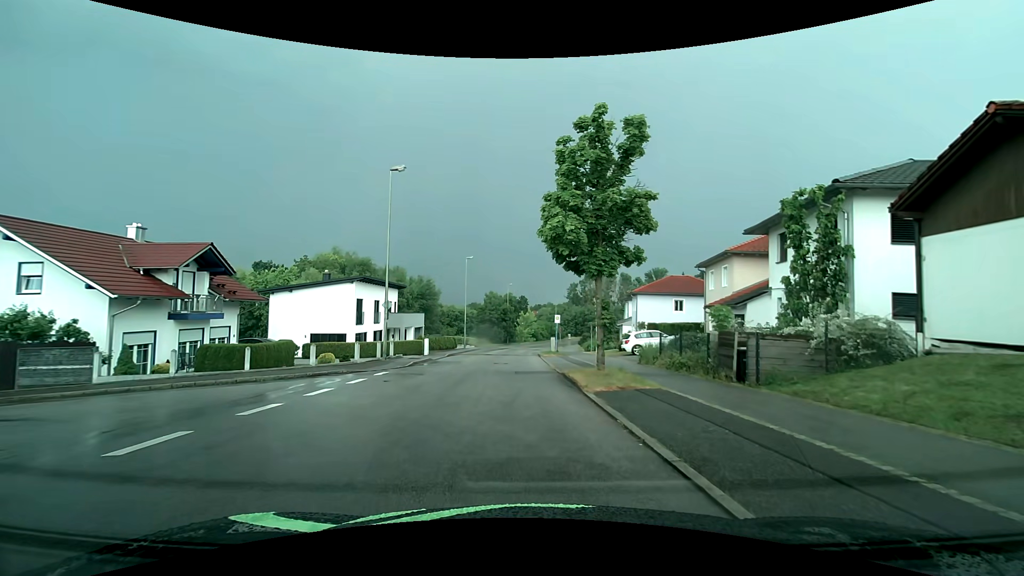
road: residential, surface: asphalt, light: Day
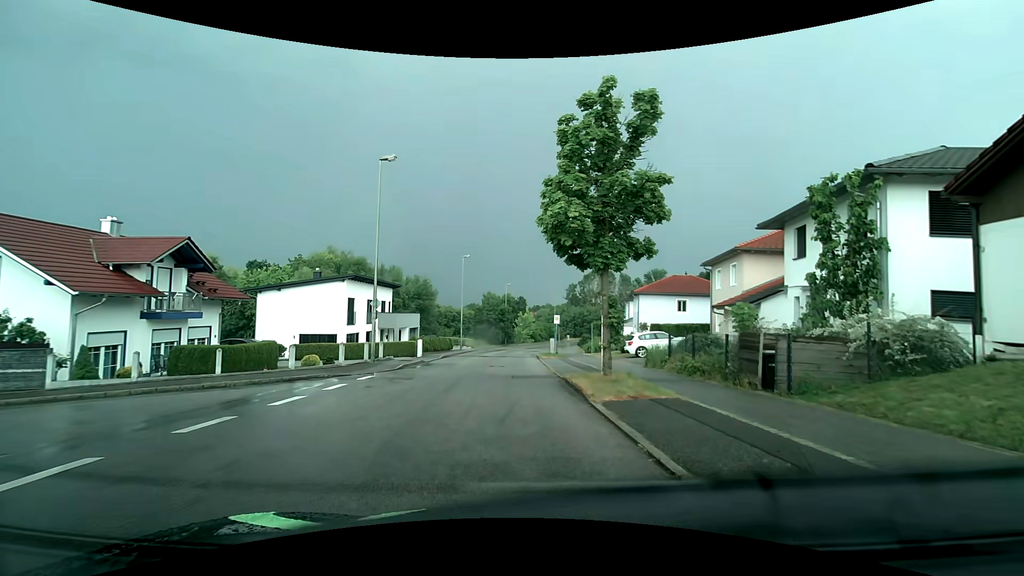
(0.0, +1.6) m; +1°
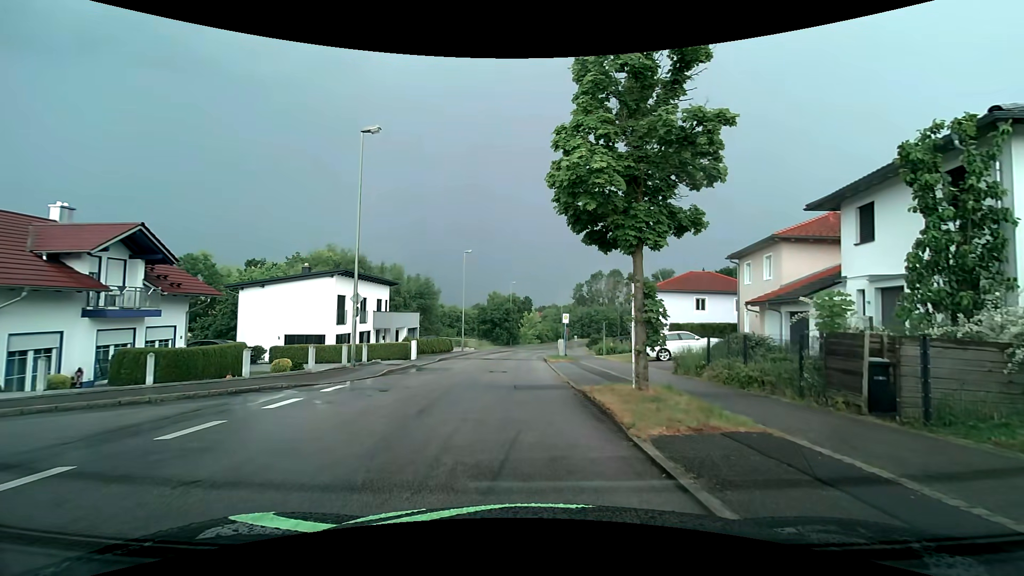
(0.0, +3.4) m; 0°
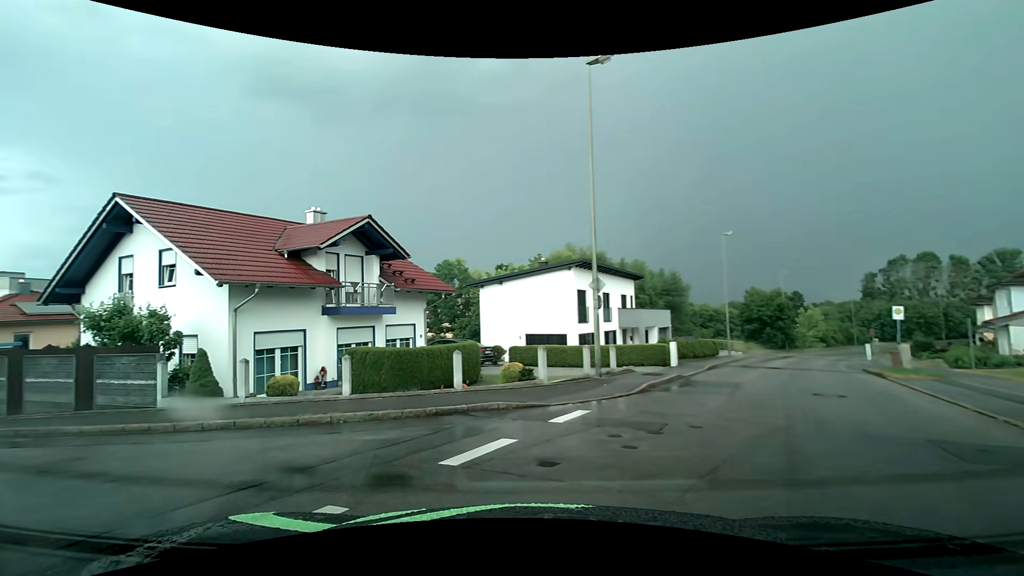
(-1.1, +6.0) m; -27°
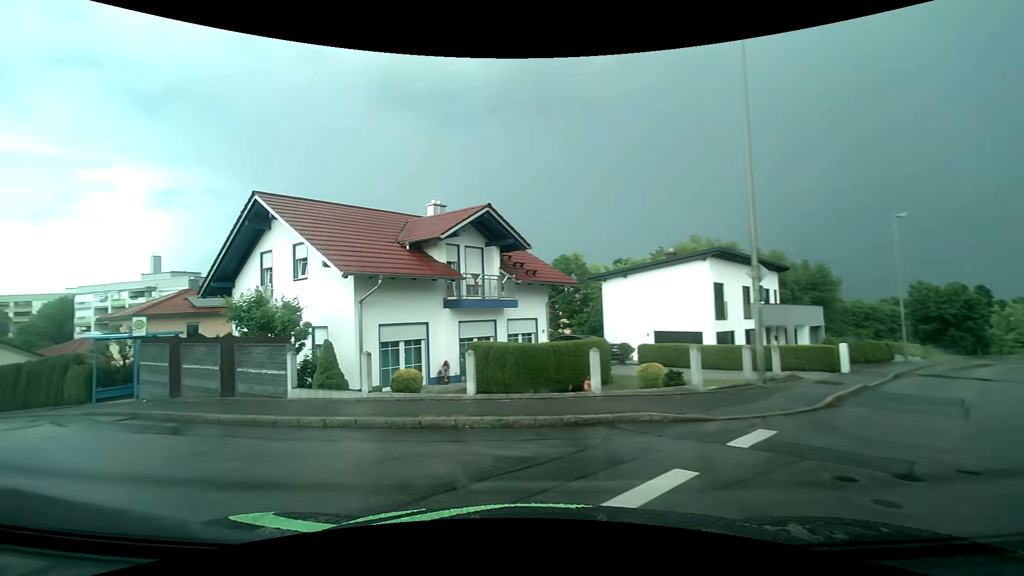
(-0.2, +1.6) m; -13°
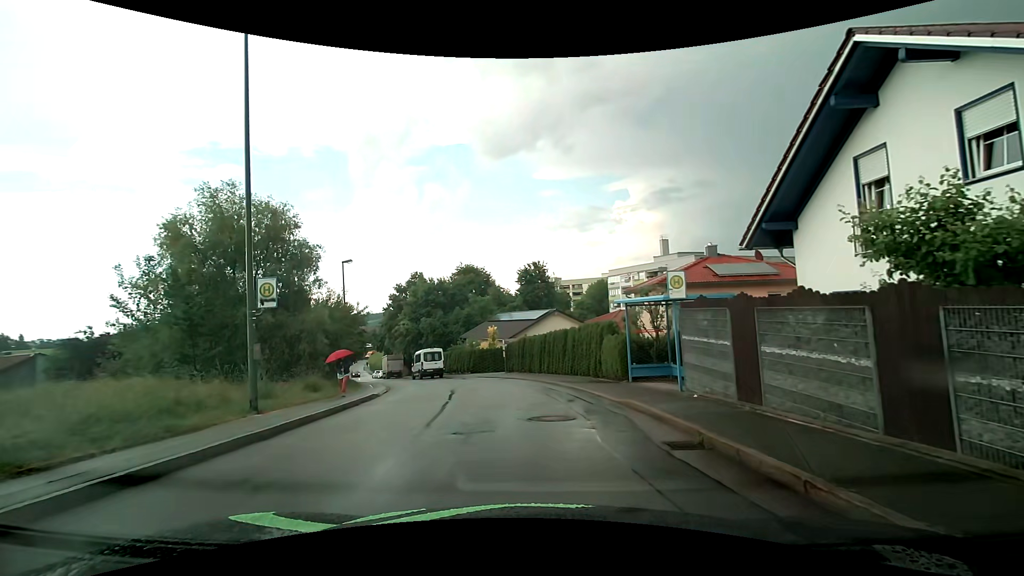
(-4.9, +7.6) m; -54°
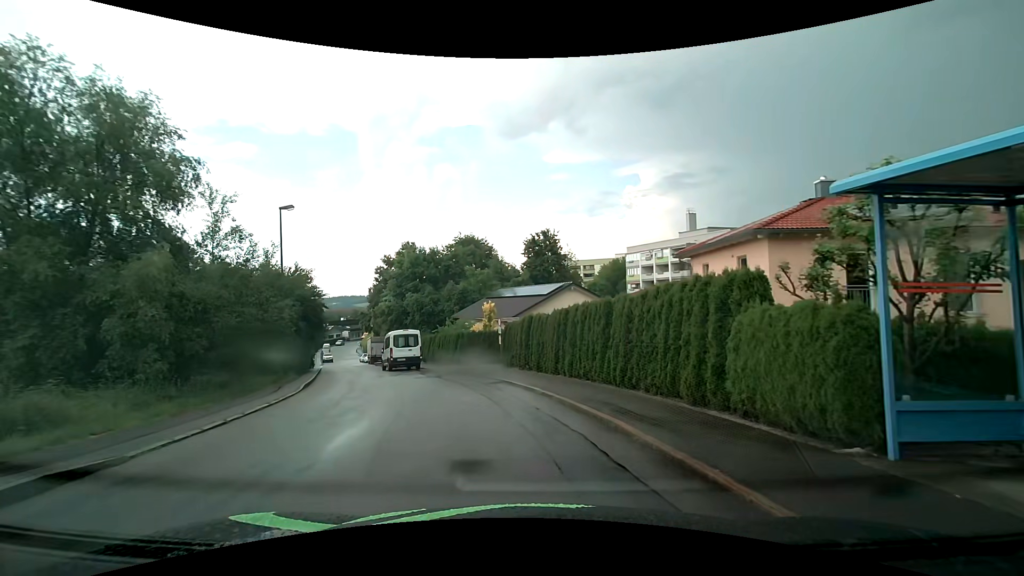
(-0.3, +11.4) m; -1°
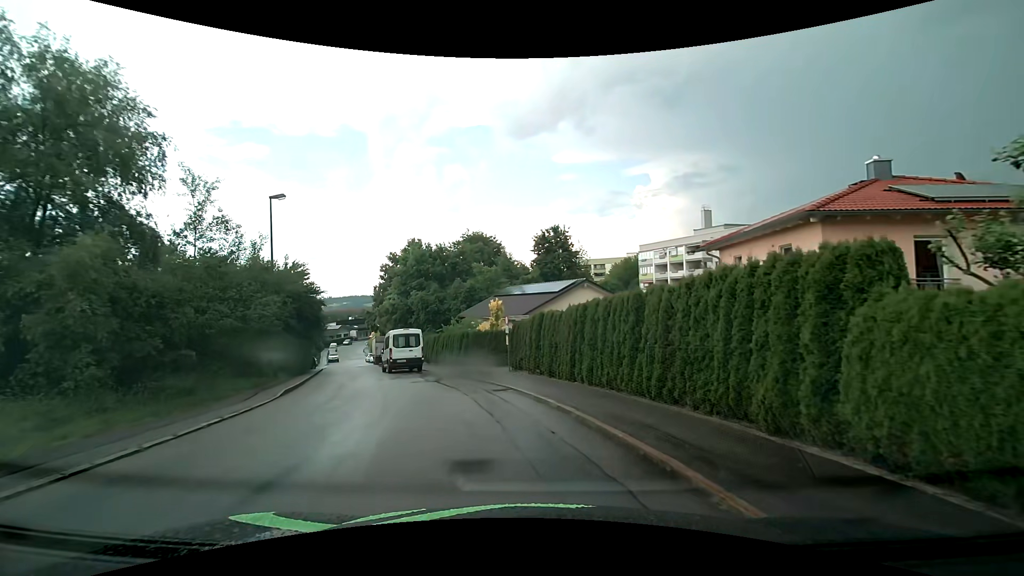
(0.0, +2.4) m; -2°
(-1, +10) (-5, +19) (-9, +28) (-12, +37) (-15, +47) (-18, +57) (-22, +66) (-26, +75) (-29, +84) (-32, +94) m
